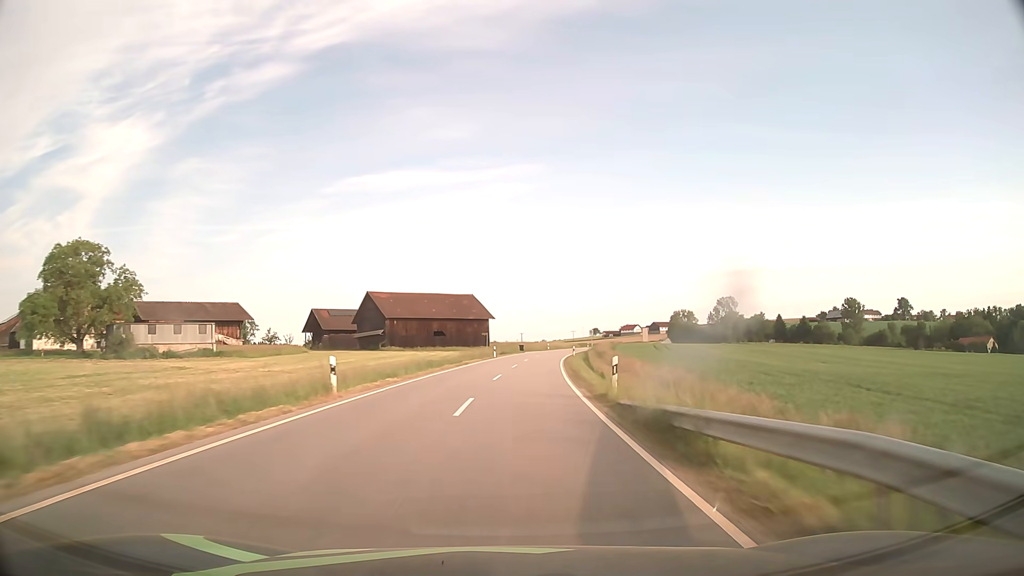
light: Day
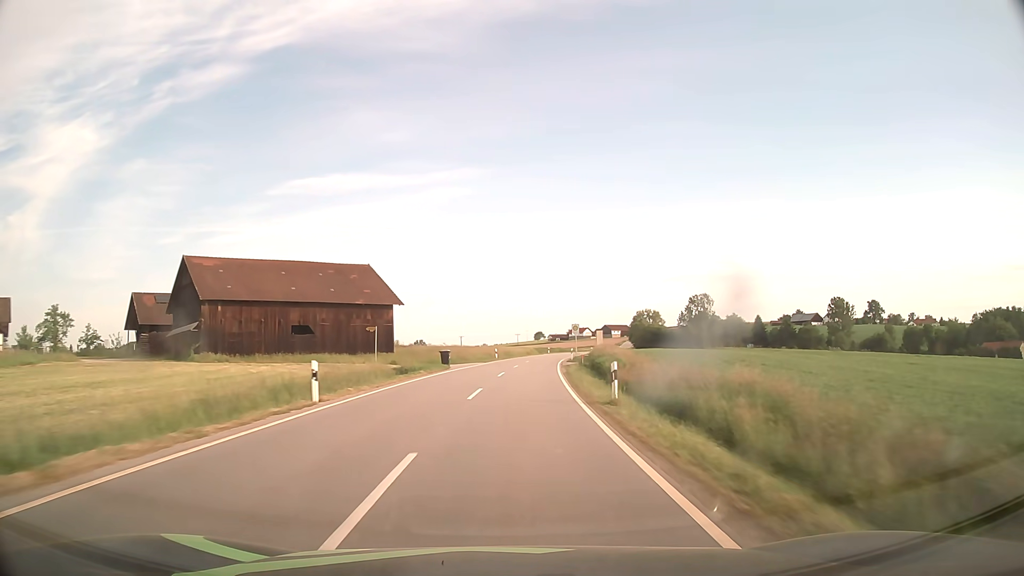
(+2.1, +44.5) m; +5°
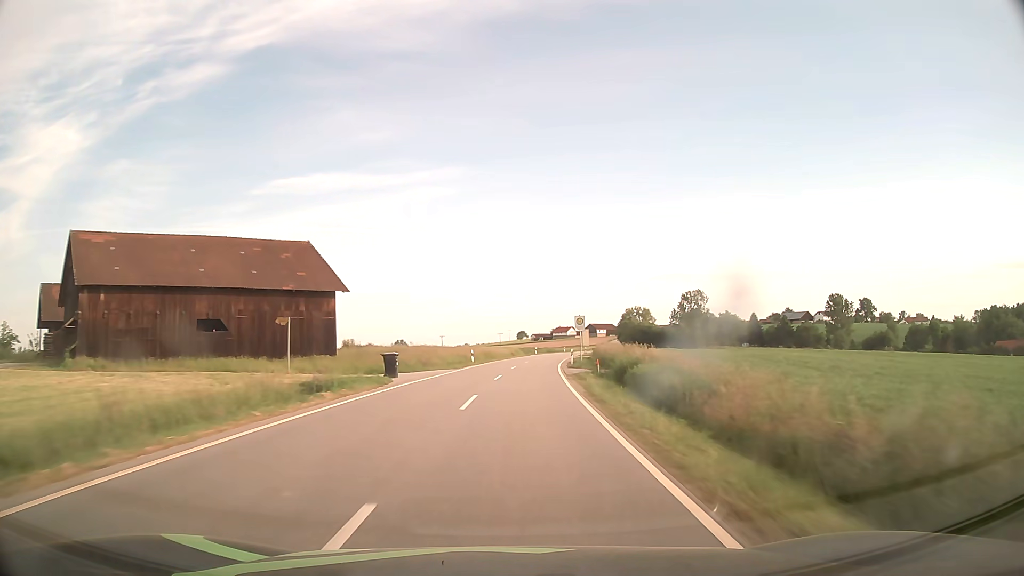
(+0.2, +14.9) m; +2°
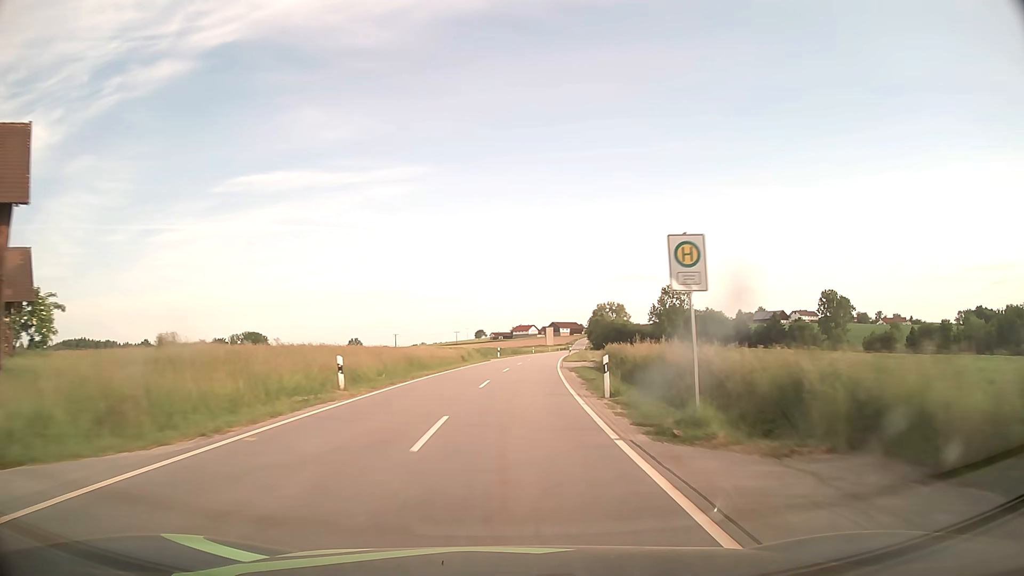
(+0.9, +29.8) m; +3°
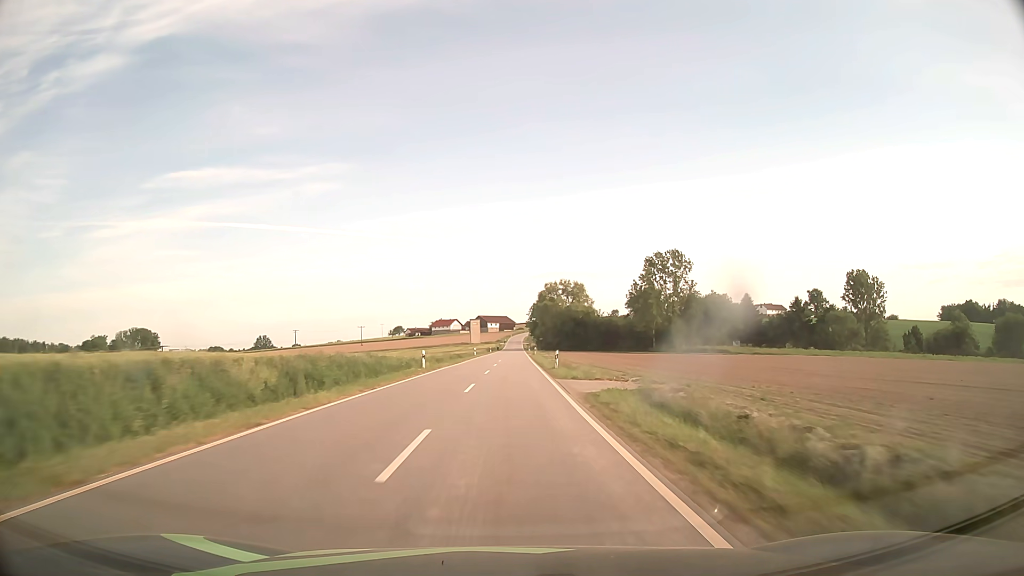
(+4.9, +74.7) m; +6°
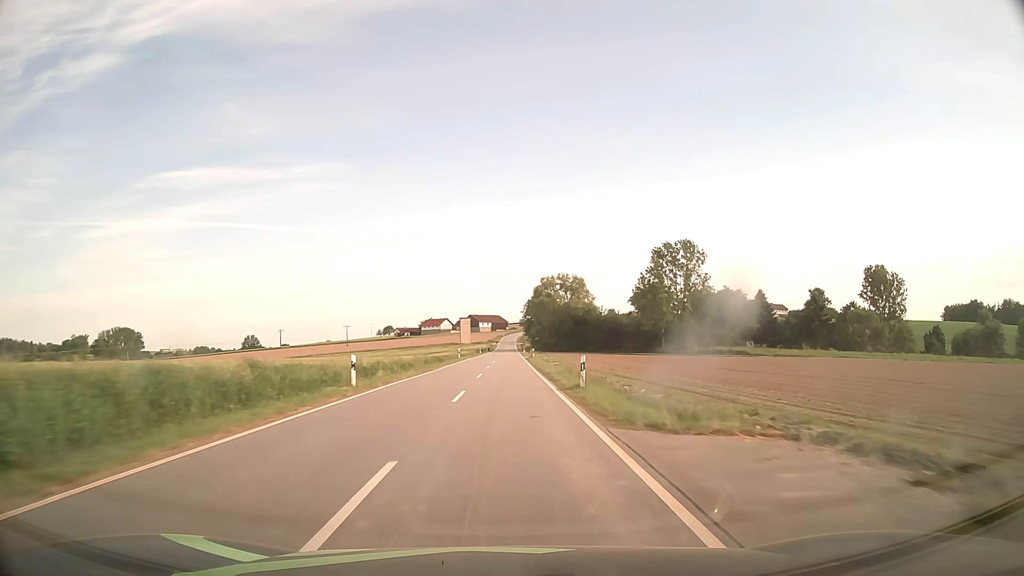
(+0.1, +15.0) m; +1°
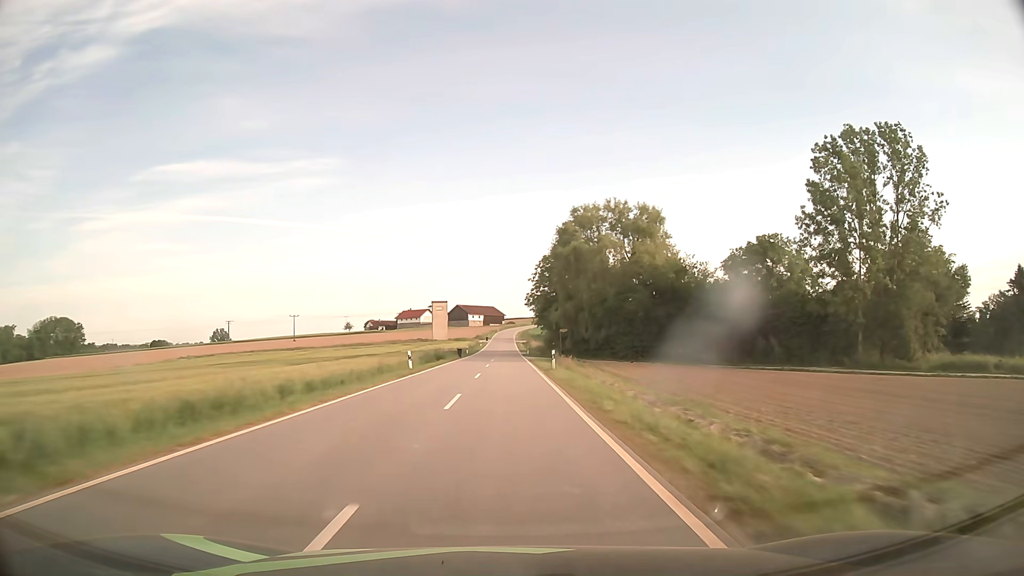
(+0.3, +75.3) m; 0°
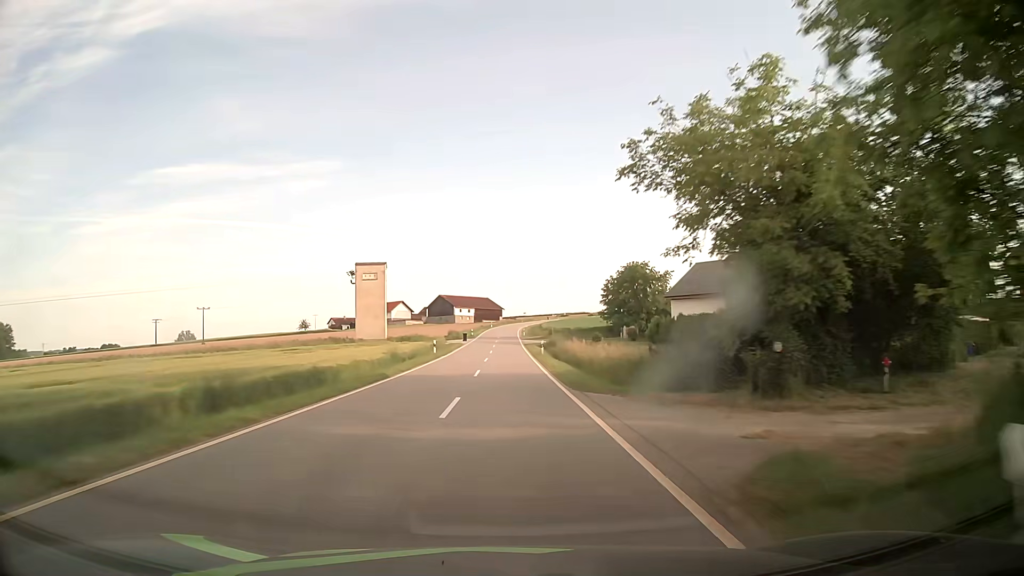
(+0.1, +75.3) m; 0°
